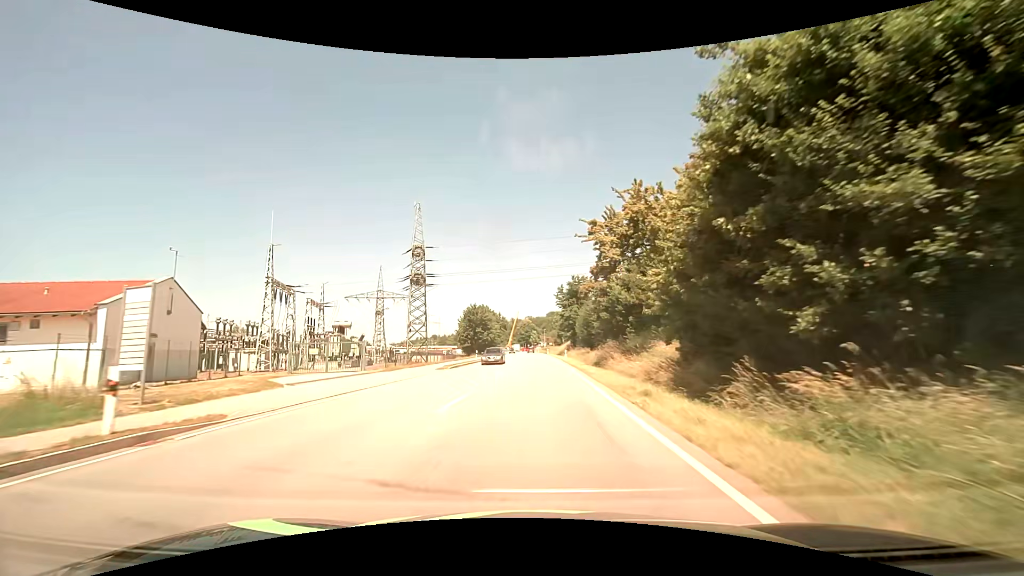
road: primary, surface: asphalt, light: Day
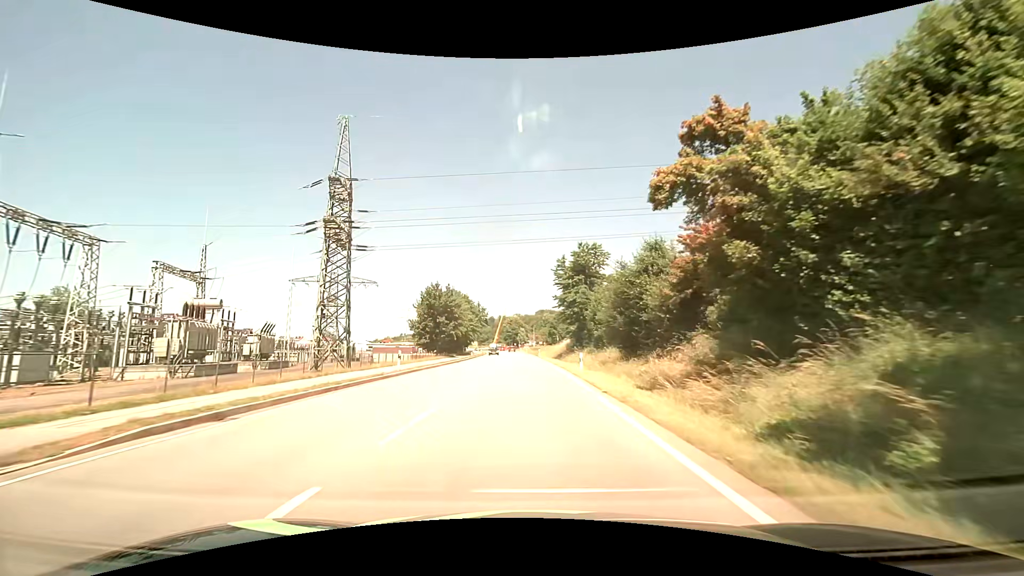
(+0.2, +28.3) m; +1°
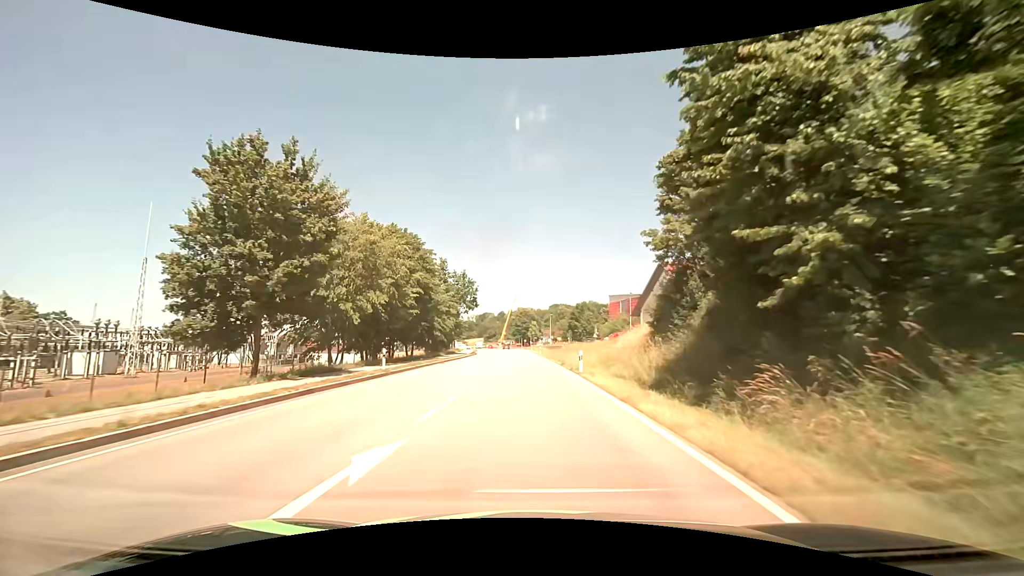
(-0.6, +46.2) m; -1°
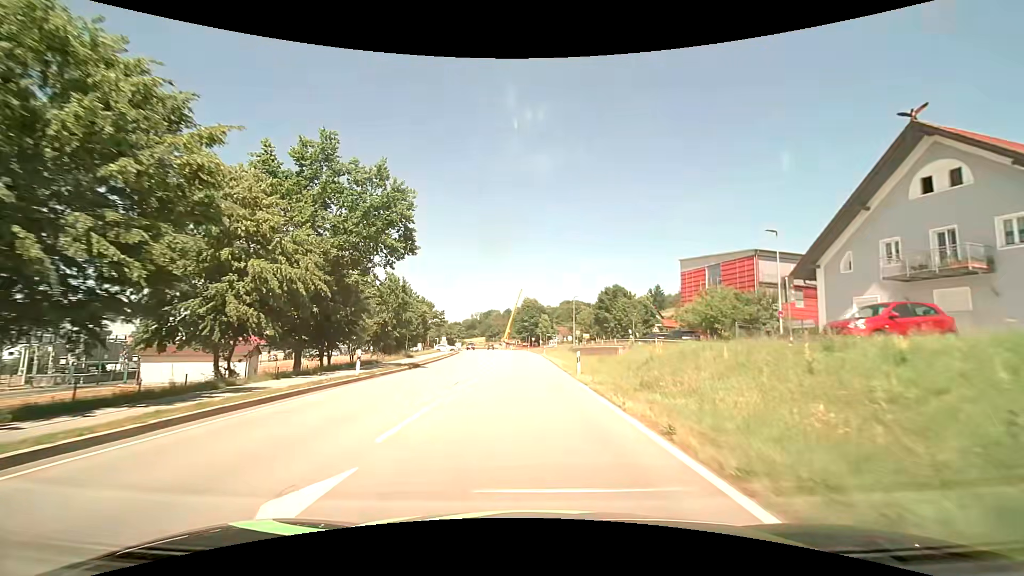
(-0.6, +43.8) m; -1°
(0, +10) (0, +20) (0, +30) (-1, +40) (-1, +50) (-2, +60) (-4, +70) (-5, +80) (-6, +90) (-8, +100) m
